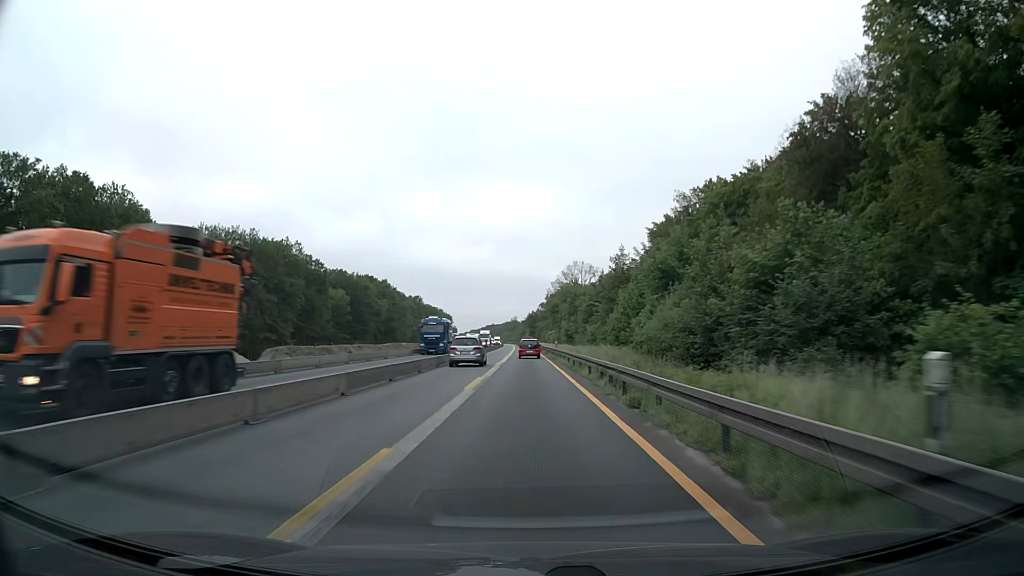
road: motorway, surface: asphalt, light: Day
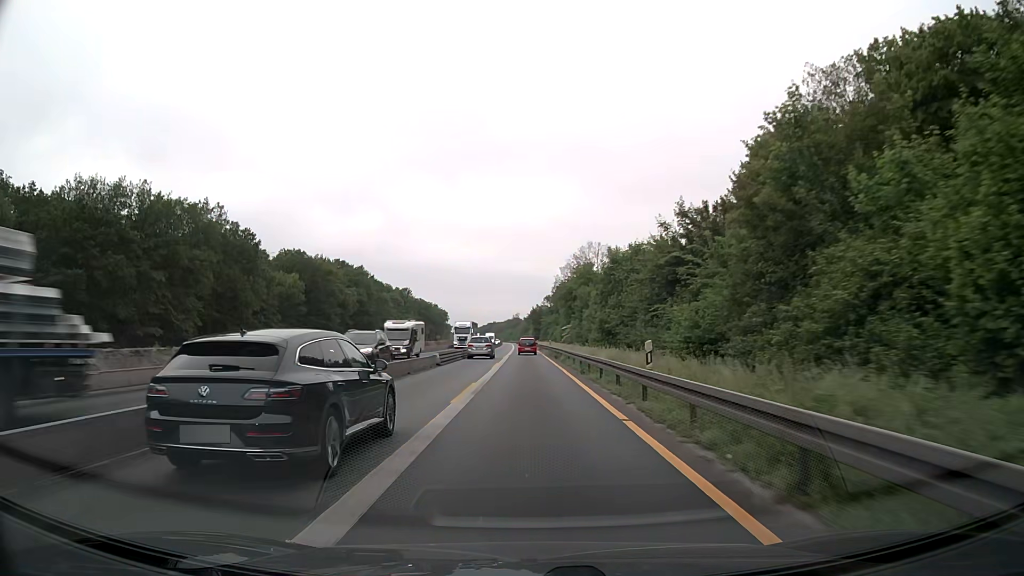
(-0.3, +38.7) m; 0°
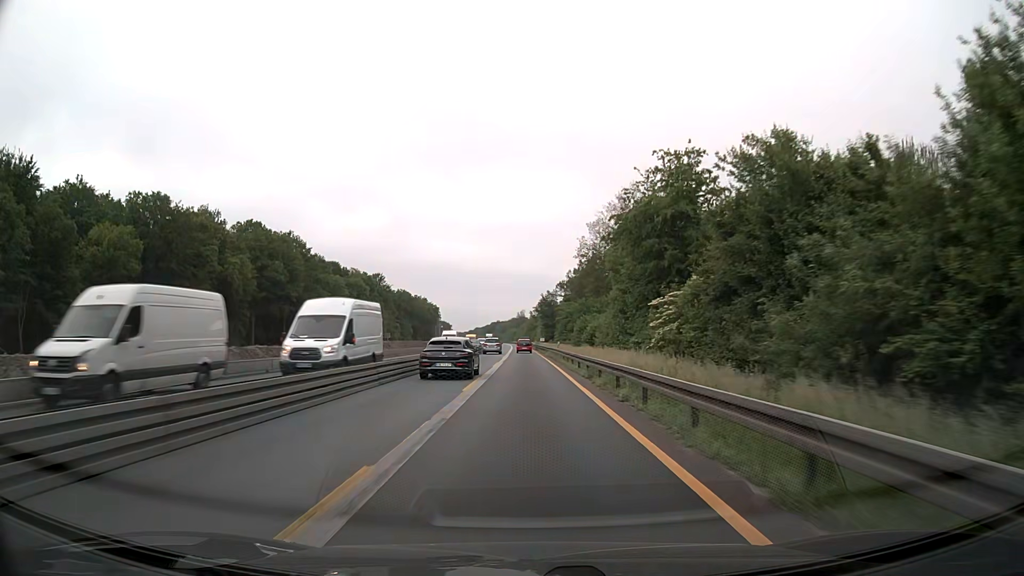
(-0.2, +64.6) m; 0°
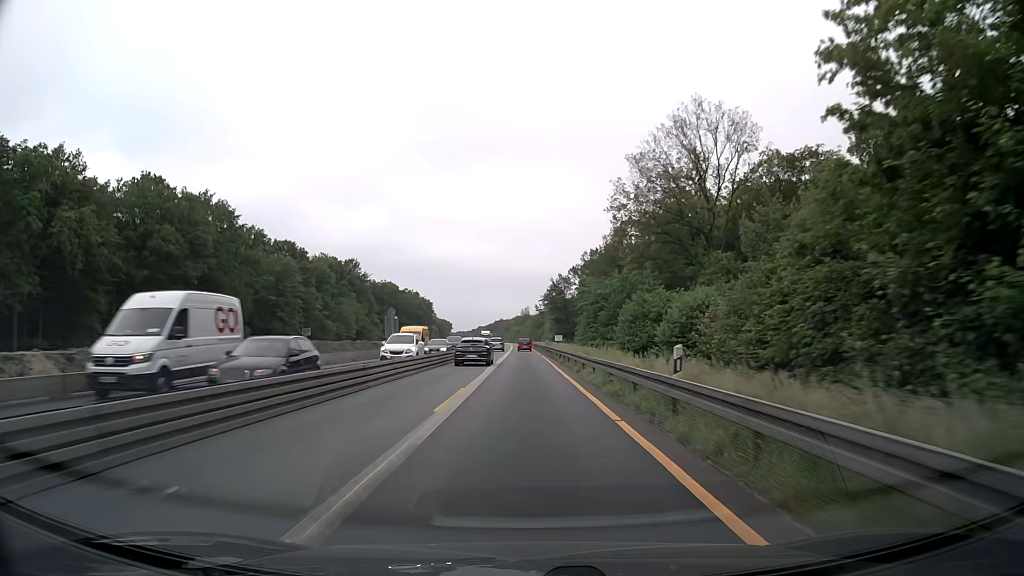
(-0.2, +38.7) m; -1°
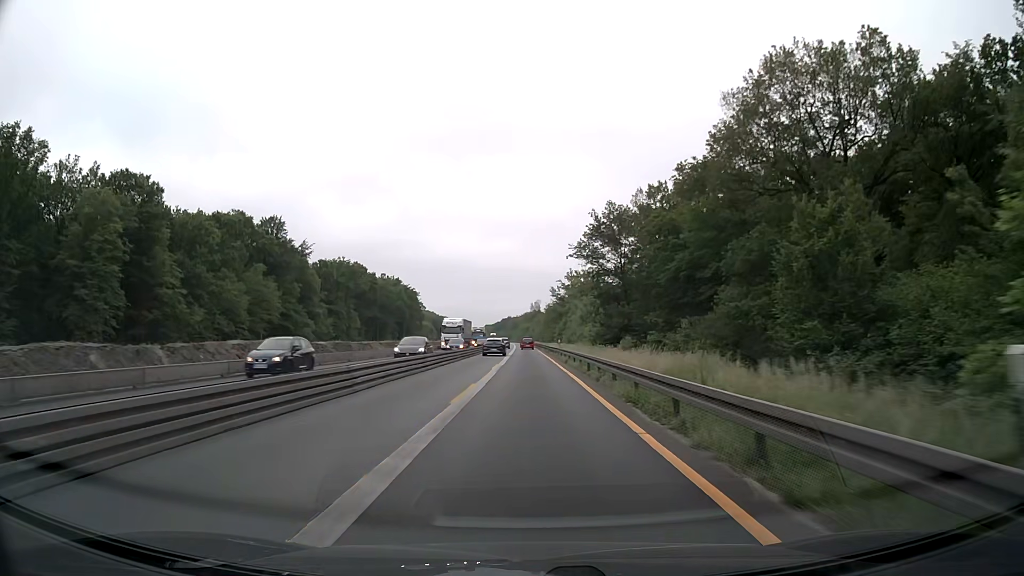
(-0.5, +64.5) m; -1°
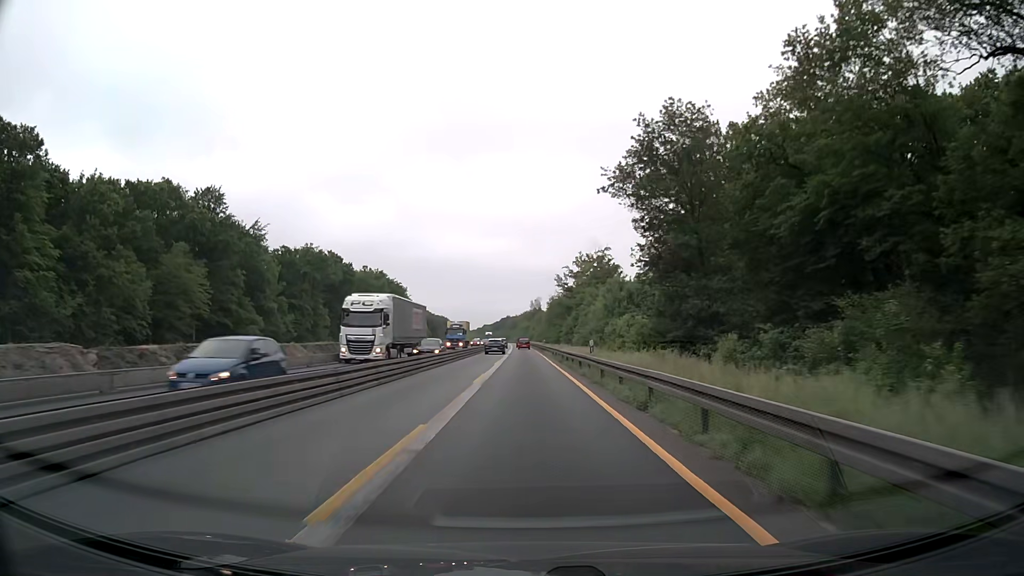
(0.0, +25.8) m; 0°
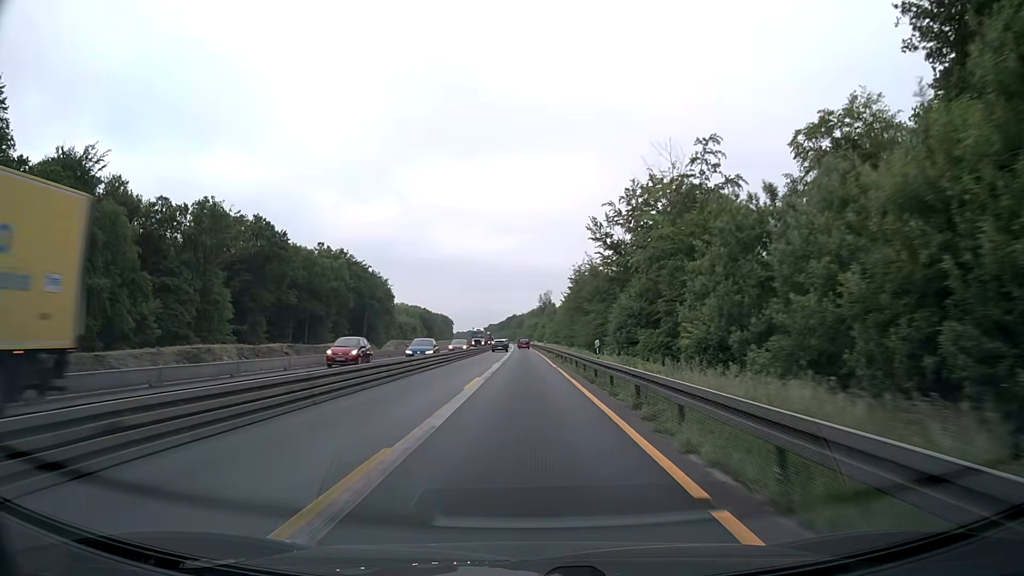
(-0.2, +51.6) m; -1°
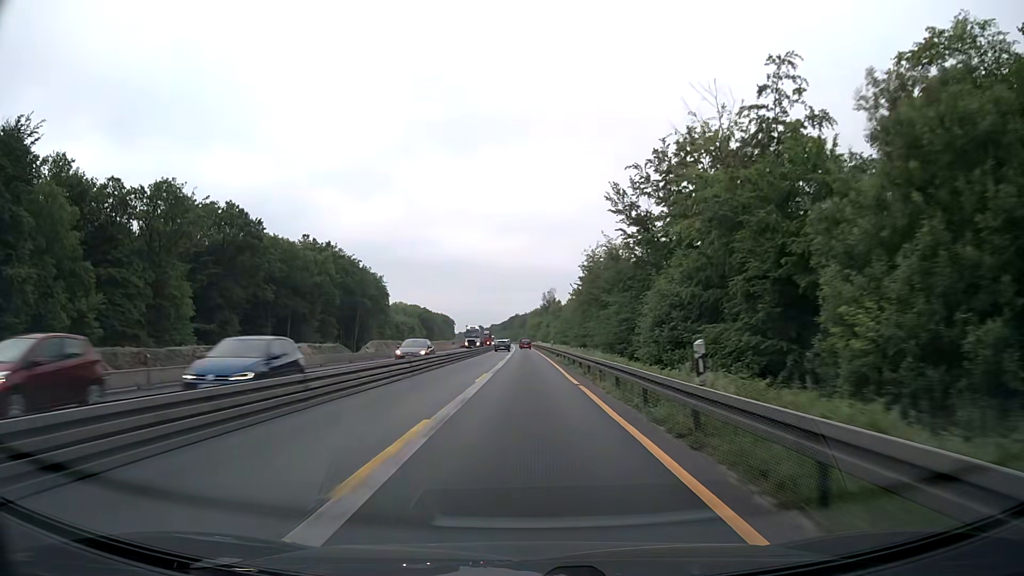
(0.0, +12.9) m; 0°
(0, +10) (0, +20) (0, +30) (0, +40) (0, +50) (-1, +60) (-1, +70) (-1, +80) (-1, +90) (-1, +100) m
